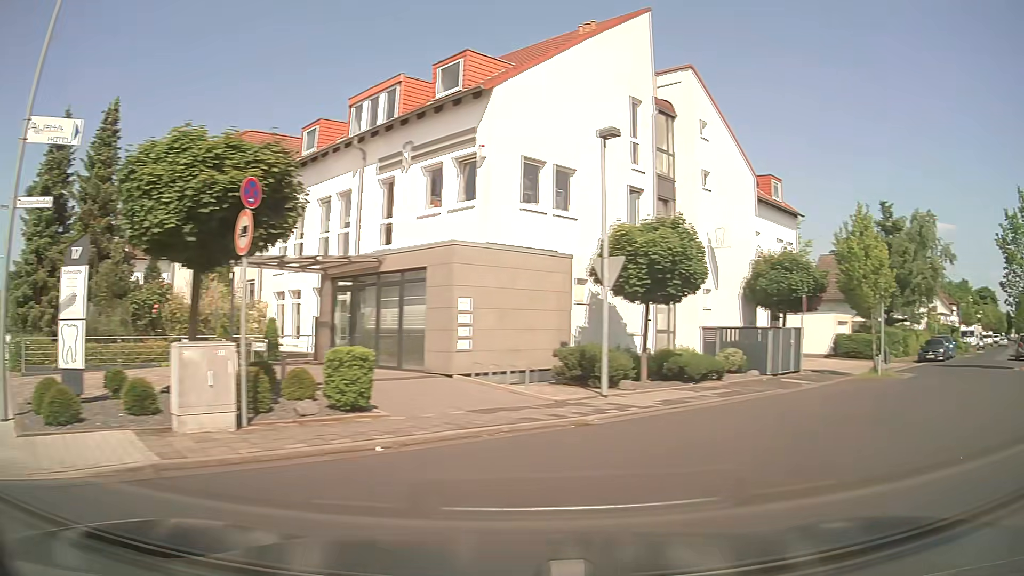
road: residential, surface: asphalt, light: Day
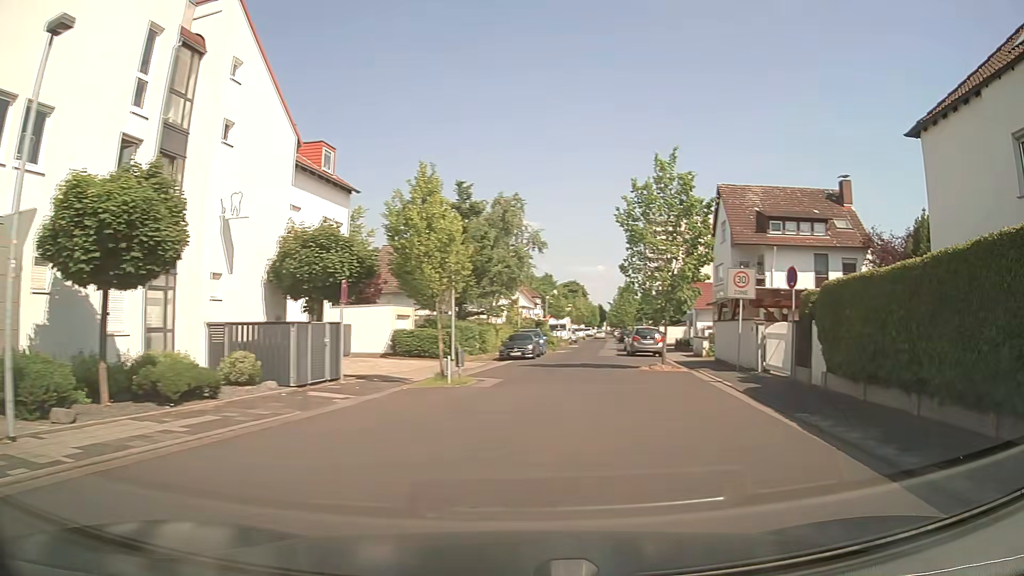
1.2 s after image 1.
(+2.2, +5.5) m; +37°
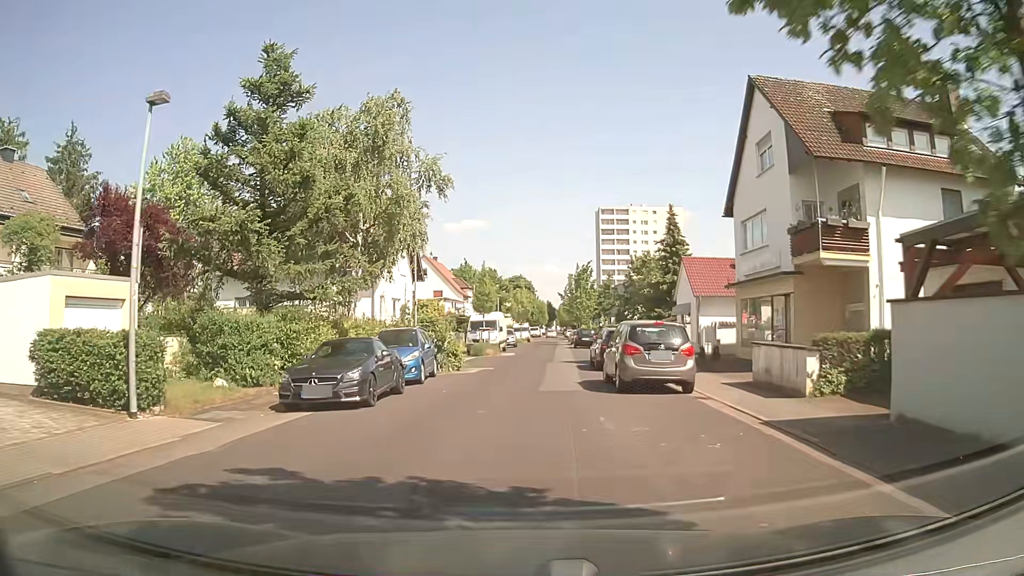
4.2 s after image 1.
(+2.5, +21.2) m; +4°
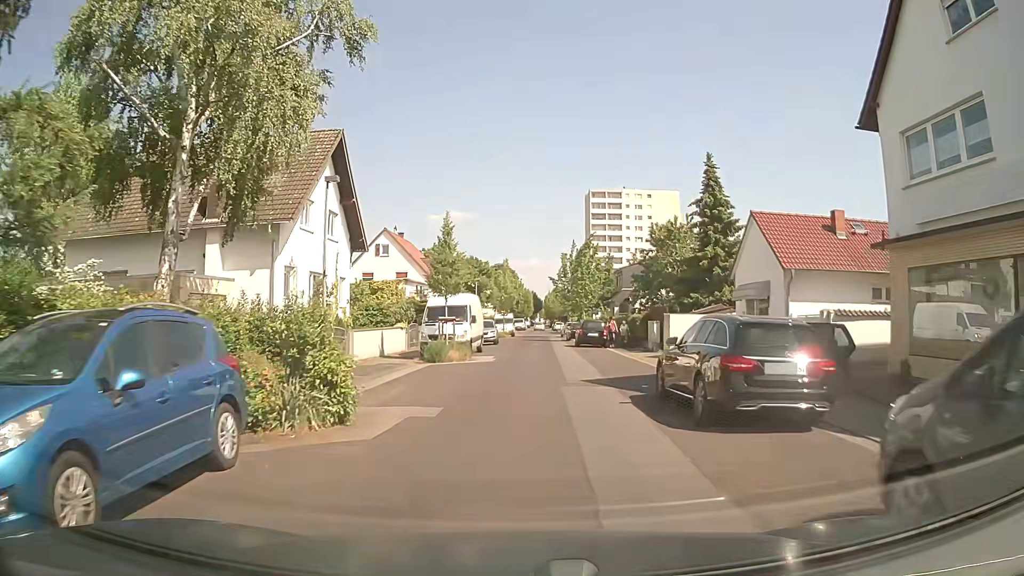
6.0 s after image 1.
(+0.1, +14.5) m; +1°
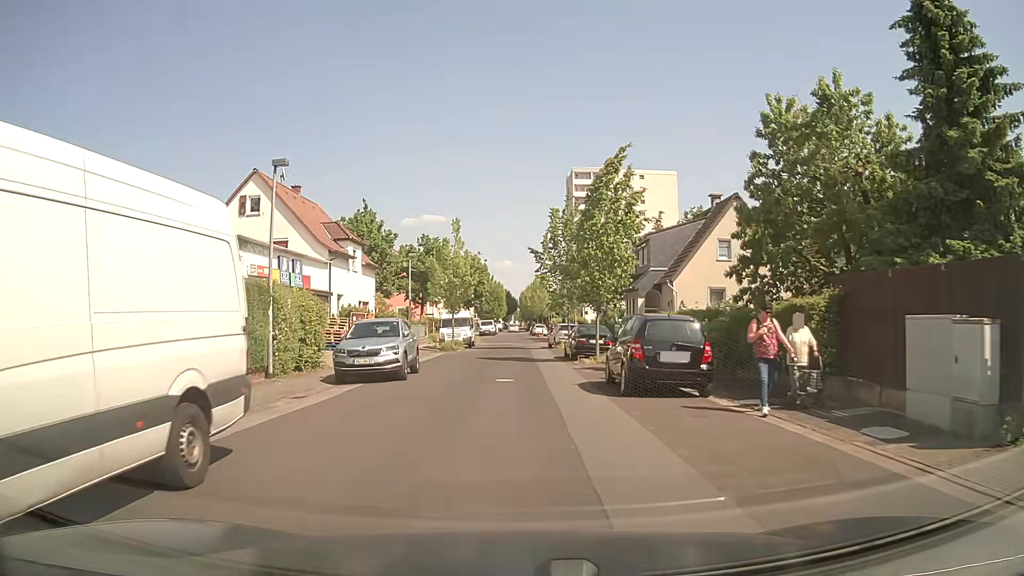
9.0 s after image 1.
(+1.2, +25.8) m; +3°
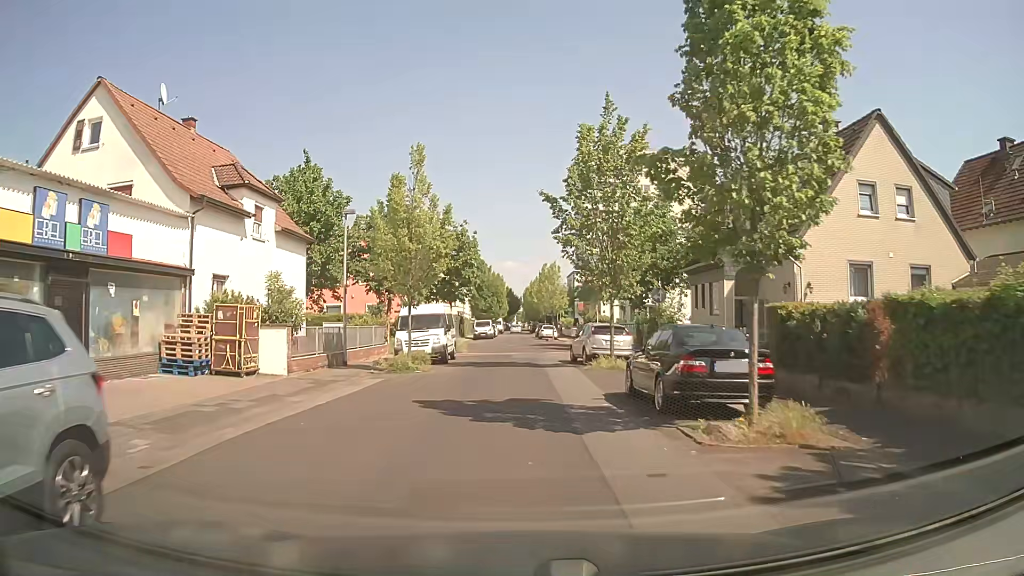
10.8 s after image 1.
(-0.1, +16.0) m; -1°
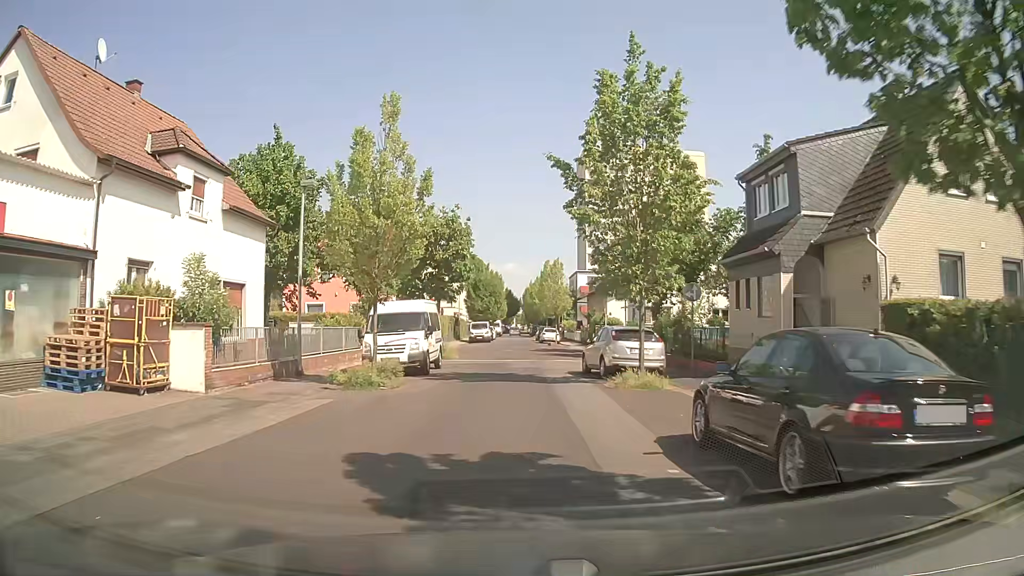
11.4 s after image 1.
(0.0, +5.2) m; 0°
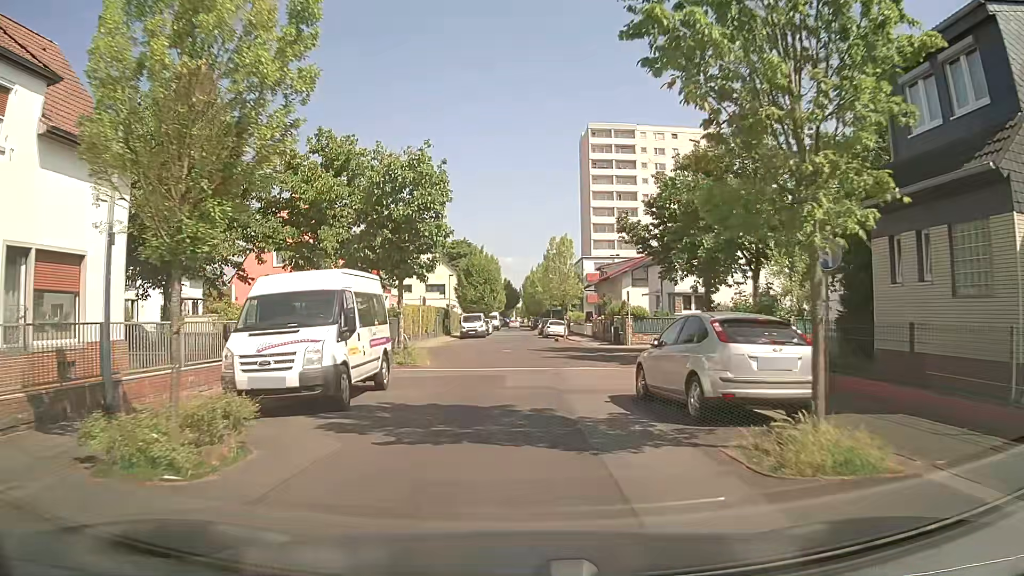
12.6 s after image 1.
(+0.1, +9.8) m; +1°
(0, +10) (+1, +20) (+1, +30) (0, +40) (0, +50) (-1, +60) (-1, +70) (-1, +80) (-1, +90) (-1, +100) m
